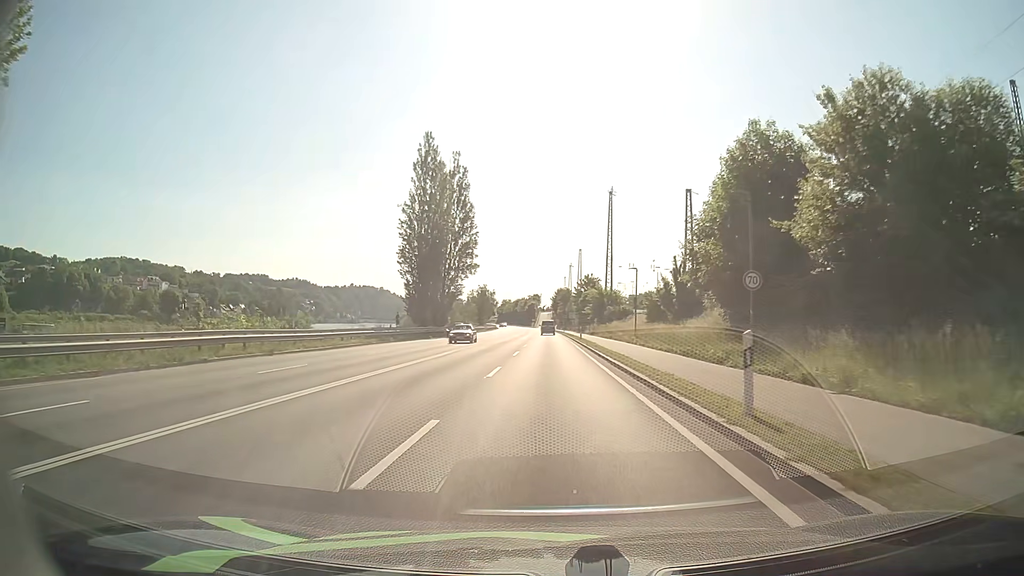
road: primary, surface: asphalt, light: Day
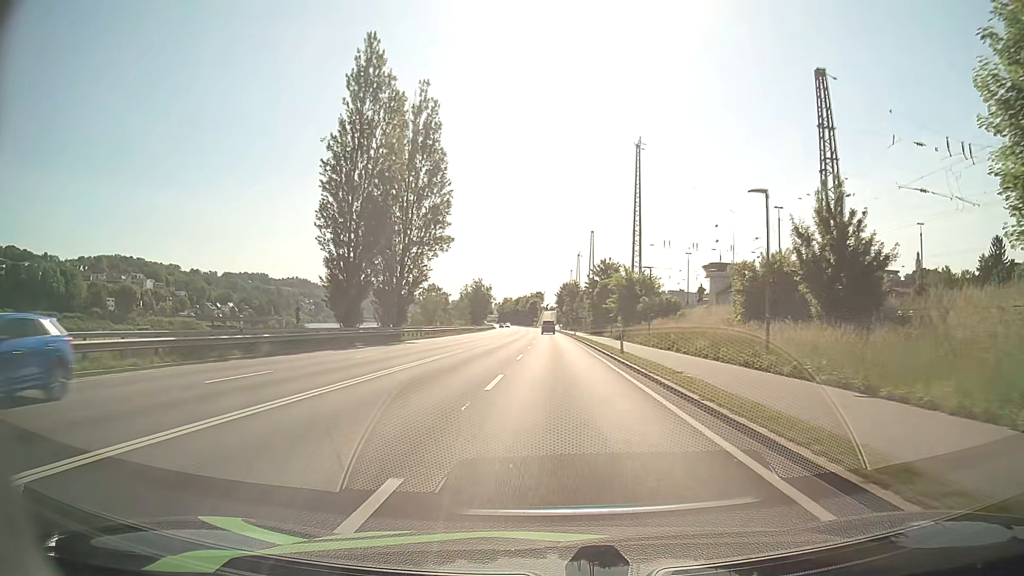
(-0.2, +27.8) m; 0°
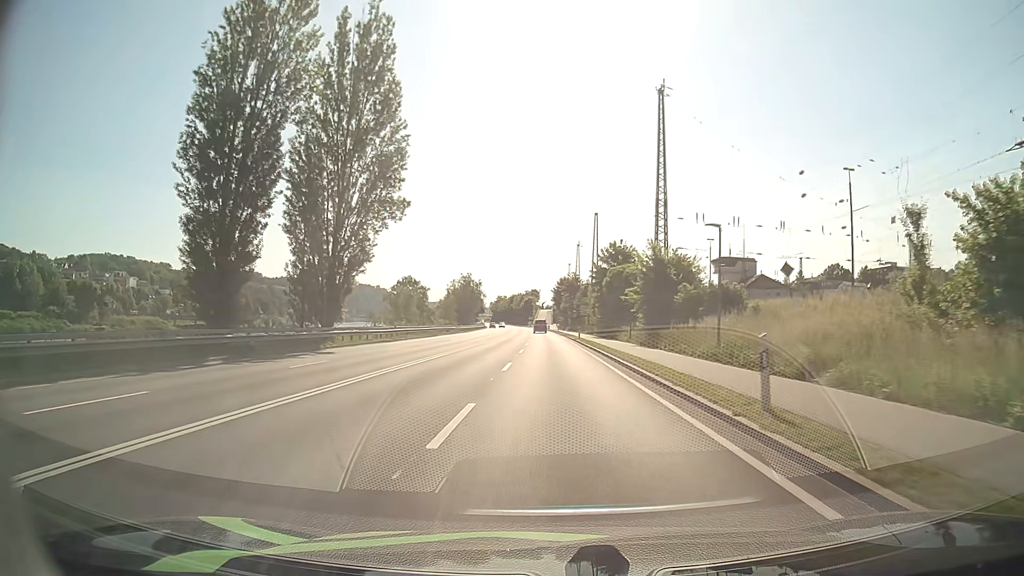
(0.0, +18.5) m; 0°
